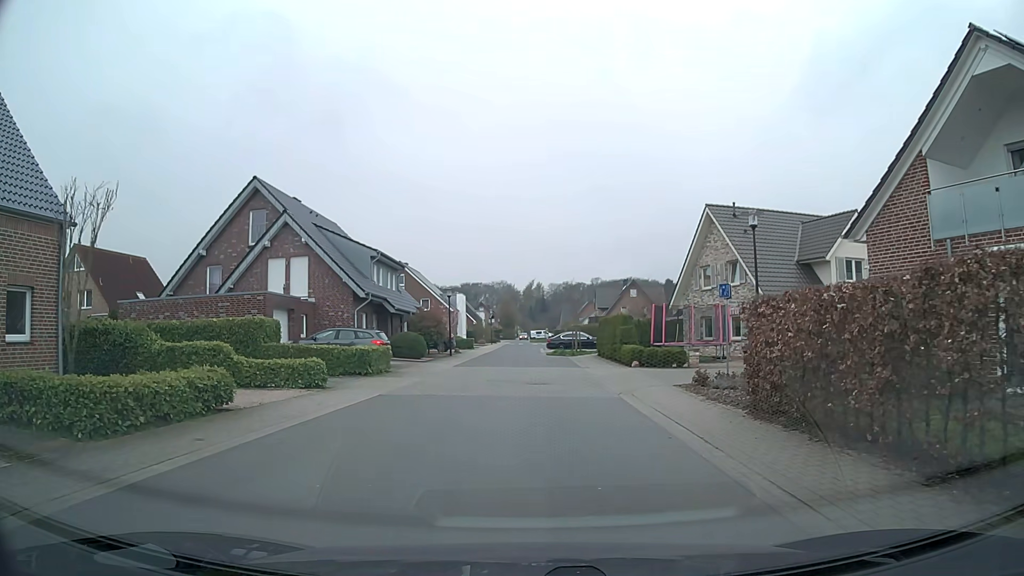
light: Day
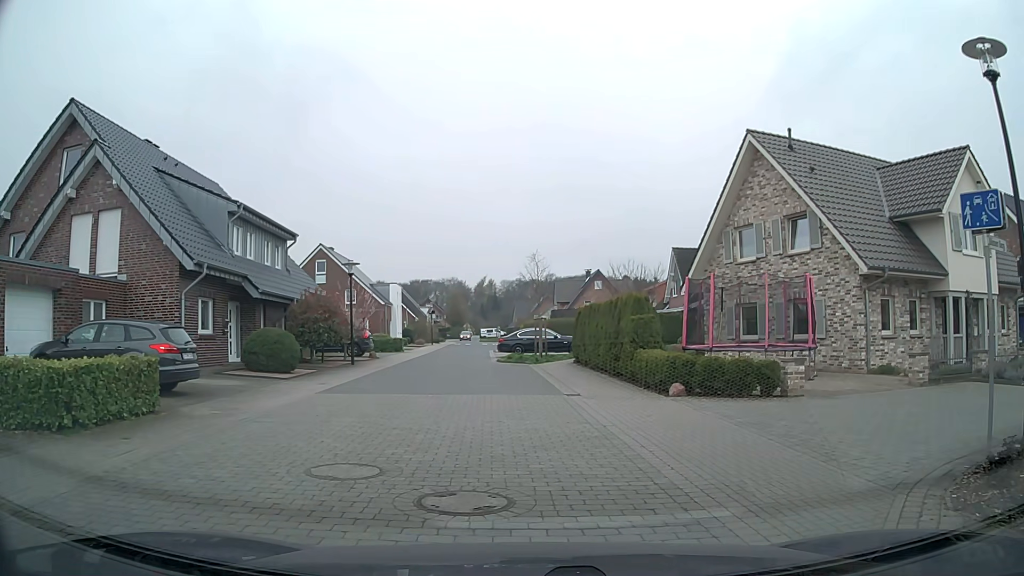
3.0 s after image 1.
(+0.5, +13.9) m; +5°
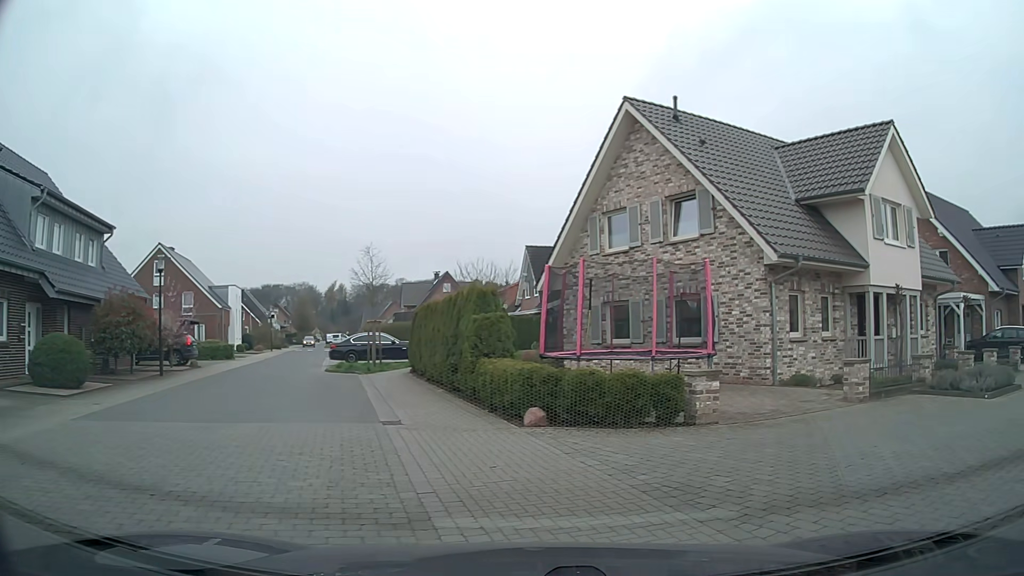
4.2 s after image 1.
(+0.3, +3.9) m; +12°
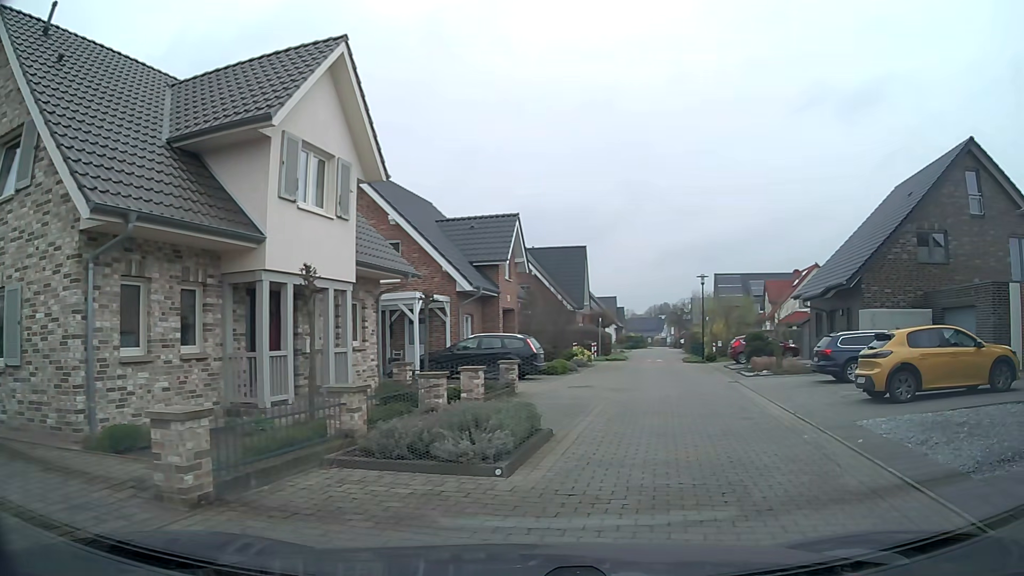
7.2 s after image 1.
(+2.9, +6.7) m; +47°
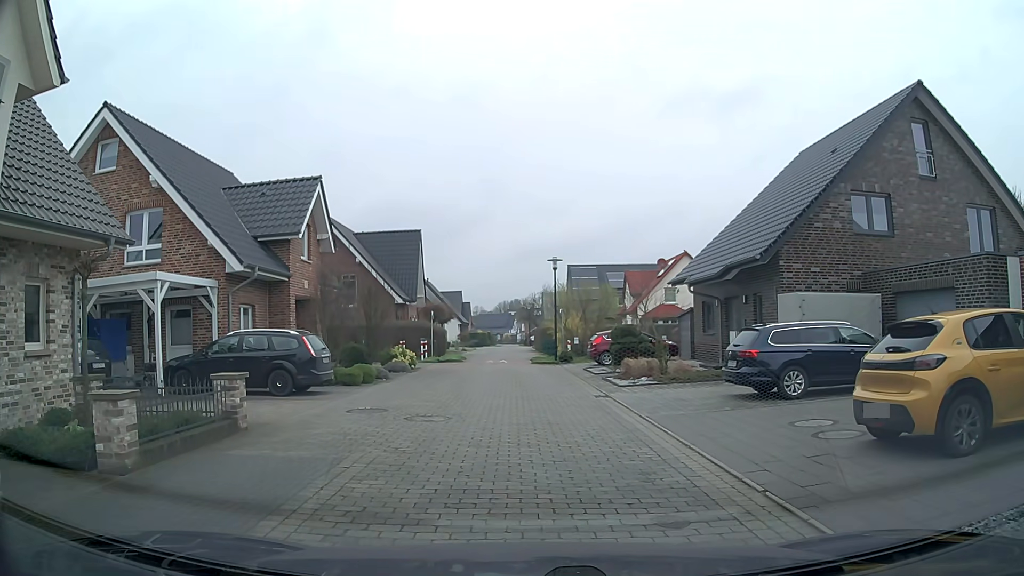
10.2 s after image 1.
(+1.5, +6.9) m; +14°
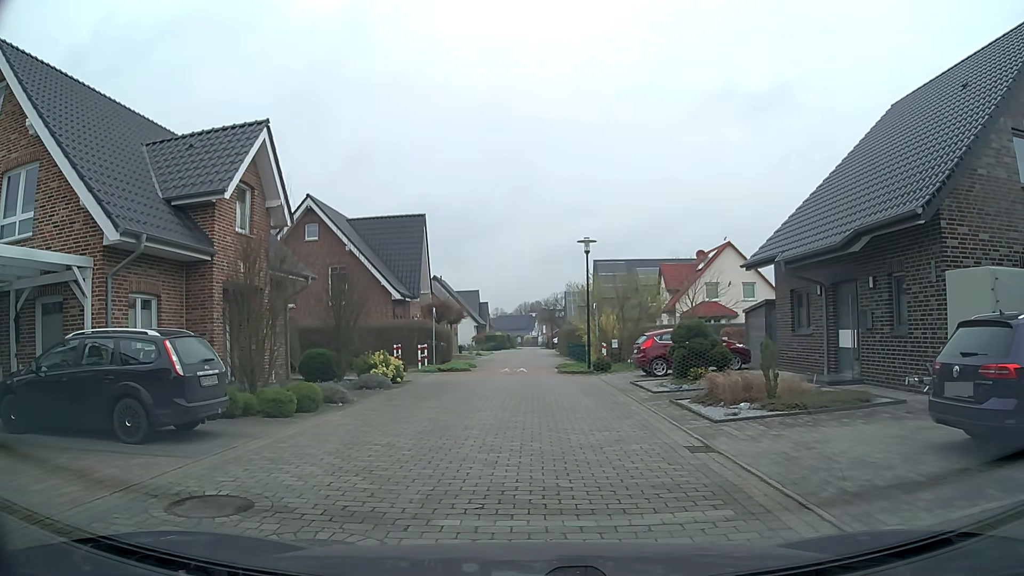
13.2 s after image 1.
(-0.1, +7.2) m; -2°
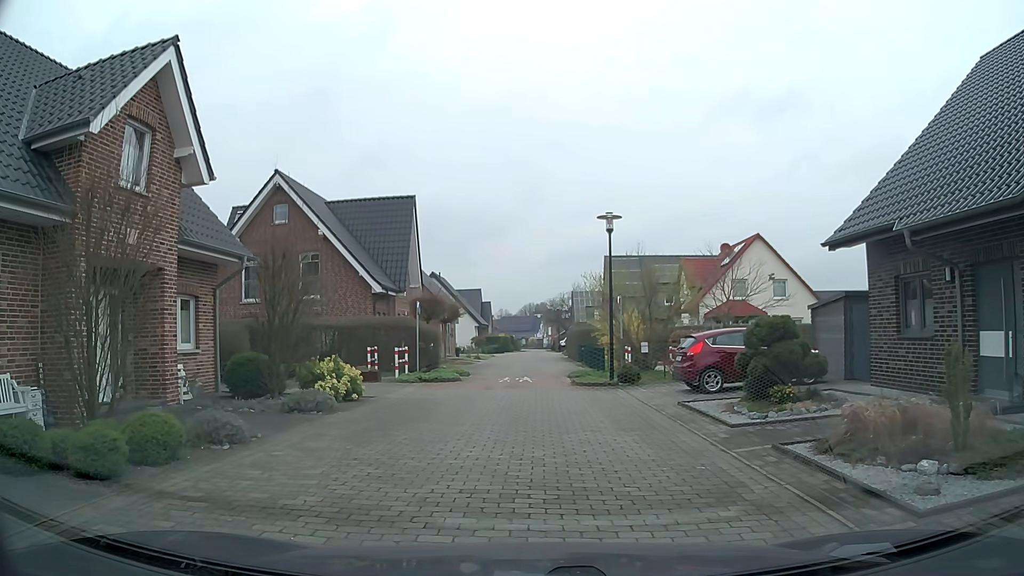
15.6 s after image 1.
(0.0, +5.7) m; 0°
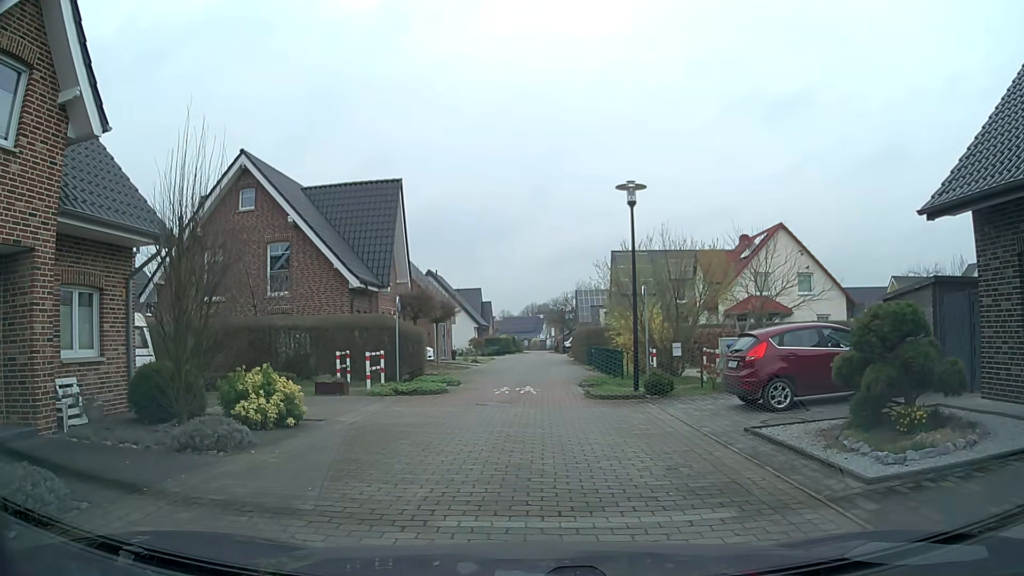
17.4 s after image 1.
(0.0, +4.2) m; 0°
